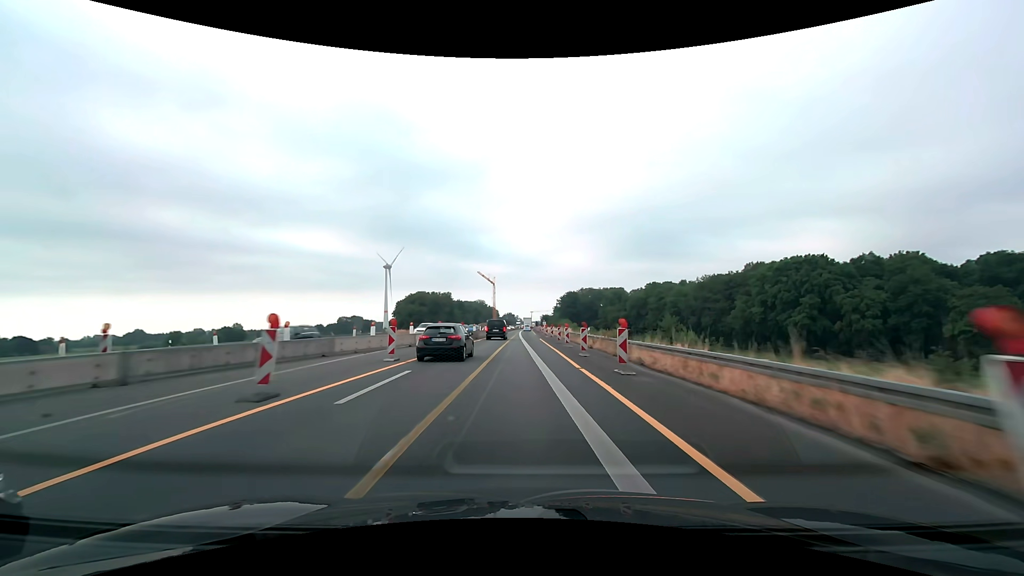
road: motorway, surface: asphalt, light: Day
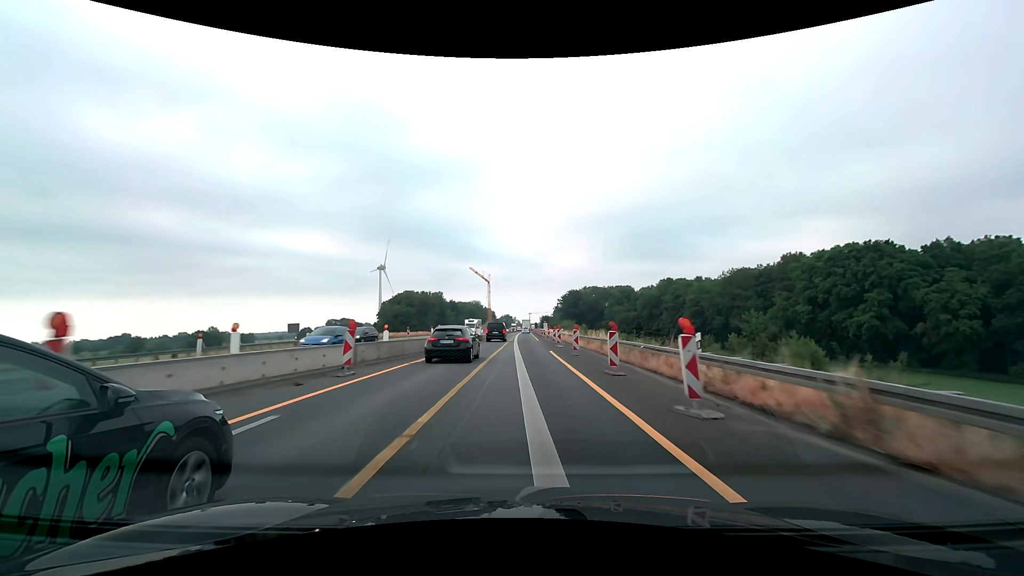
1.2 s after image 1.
(+0.1, +25.0) m; 0°
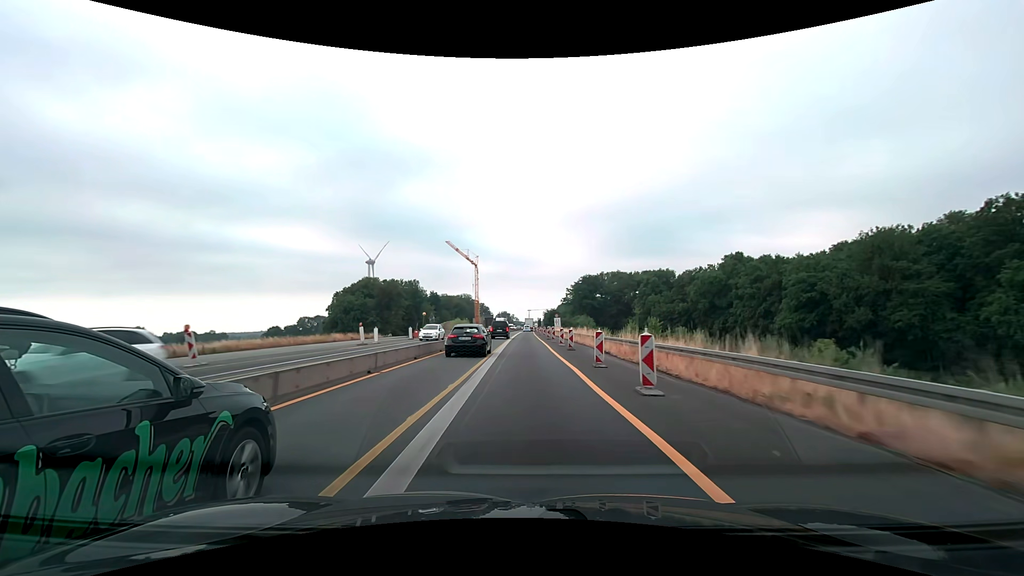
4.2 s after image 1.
(+0.2, +62.6) m; 0°
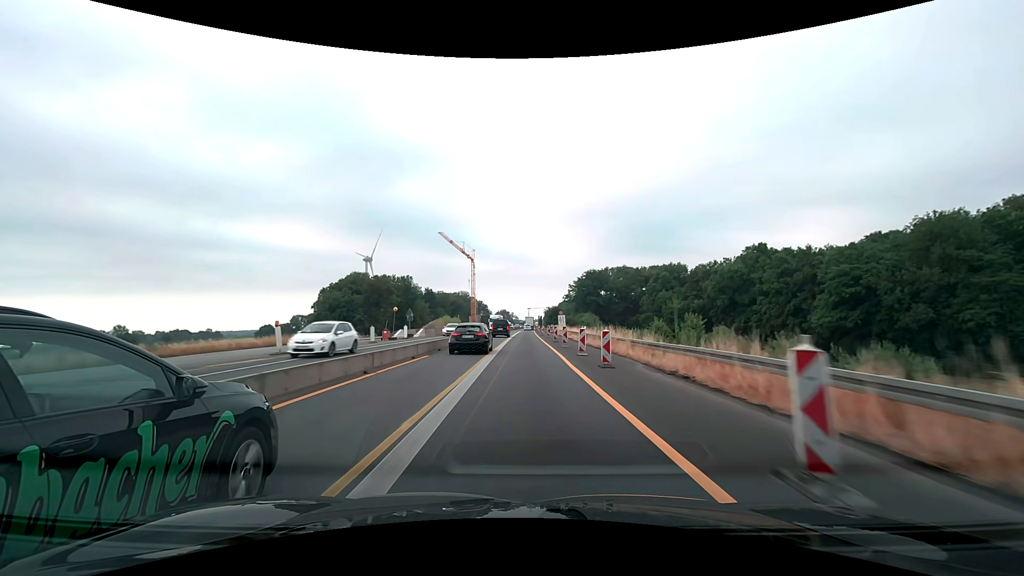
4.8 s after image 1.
(0.0, +12.5) m; 0°
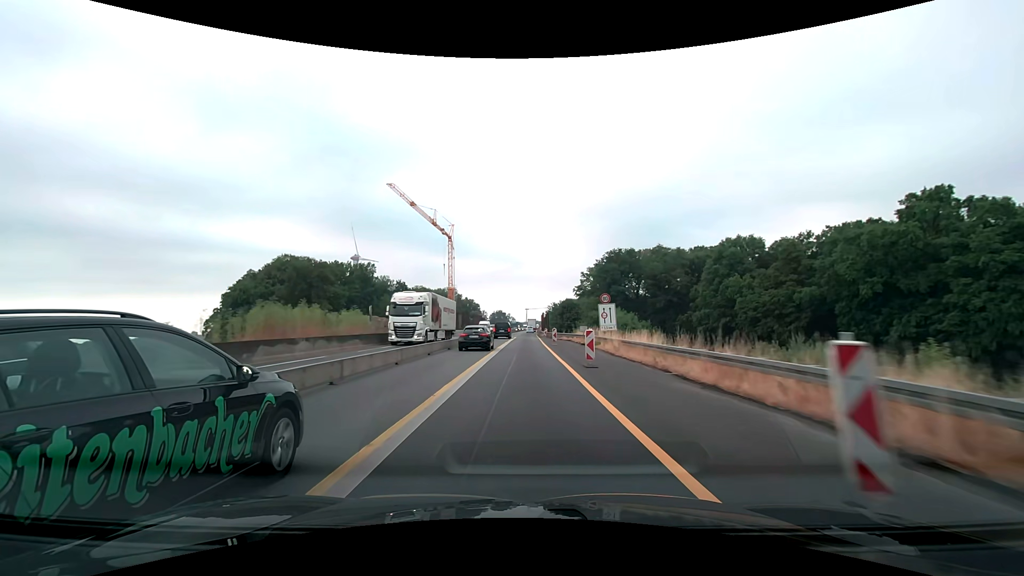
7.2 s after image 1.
(+0.1, +50.1) m; 0°
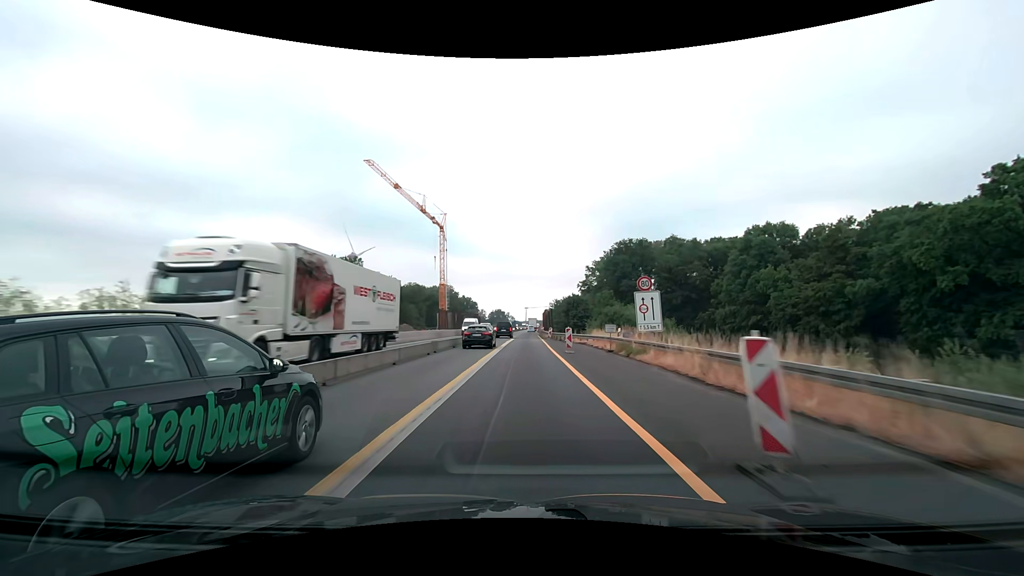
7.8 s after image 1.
(0.0, +12.5) m; 0°
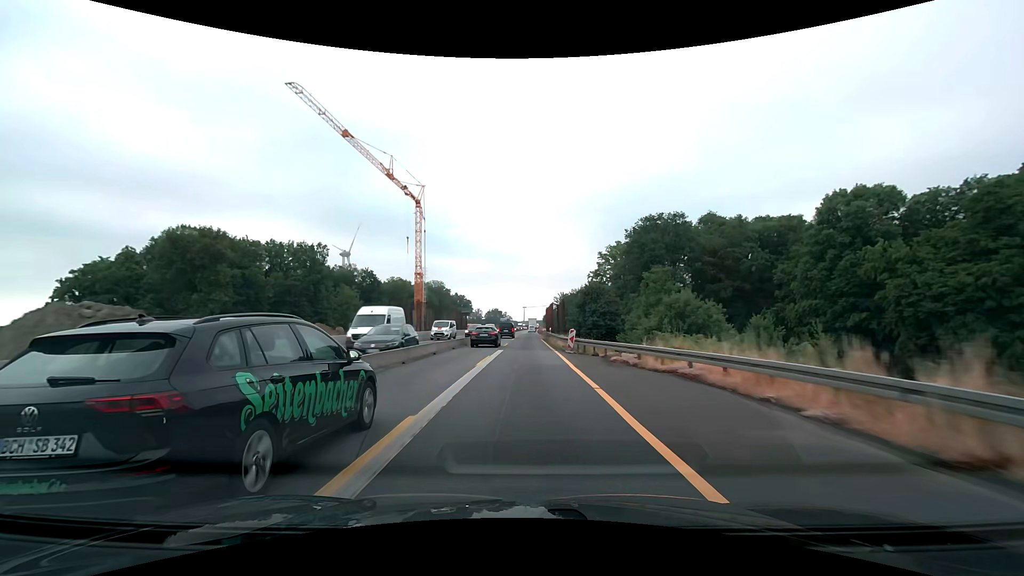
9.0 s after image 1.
(+0.1, +25.0) m; 0°
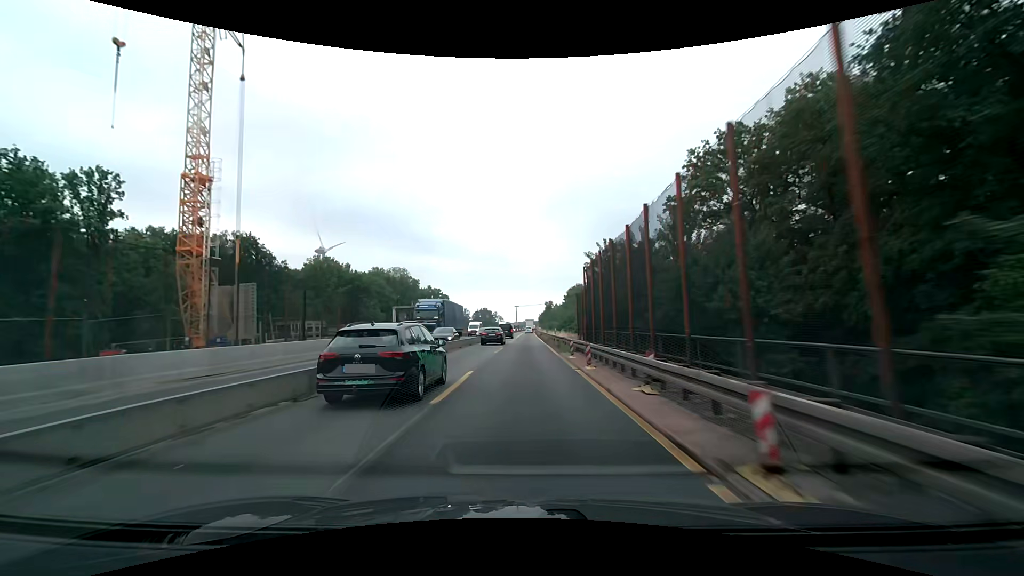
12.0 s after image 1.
(+0.4, +62.7) m; 0°
(0, +10) (0, +20) (0, +30) (0, +40) (0, +50) (+1, +60) (+1, +70) (+1, +80) (+1, +90) (+1, +100) m
